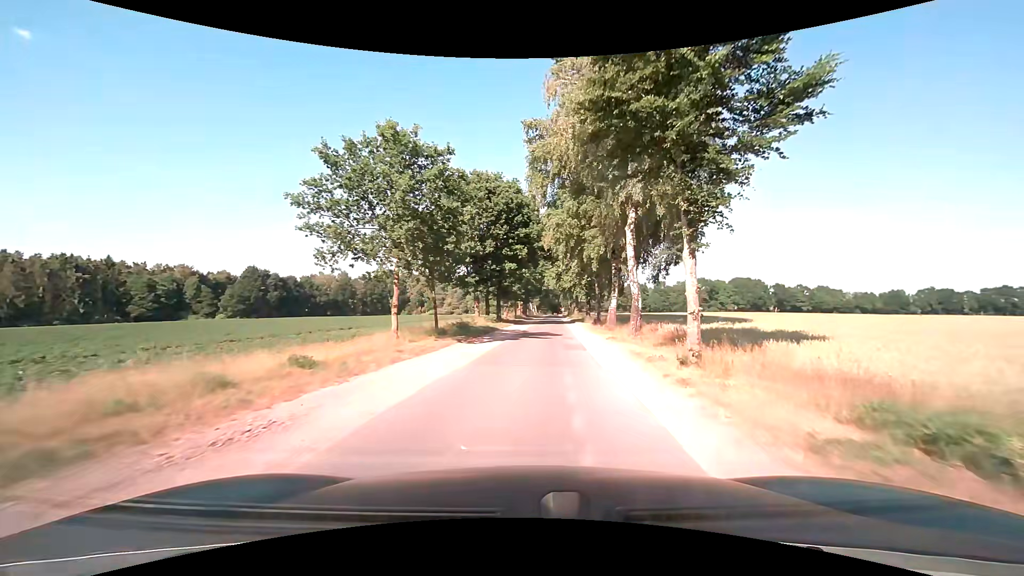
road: unclassified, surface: asphalt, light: Day
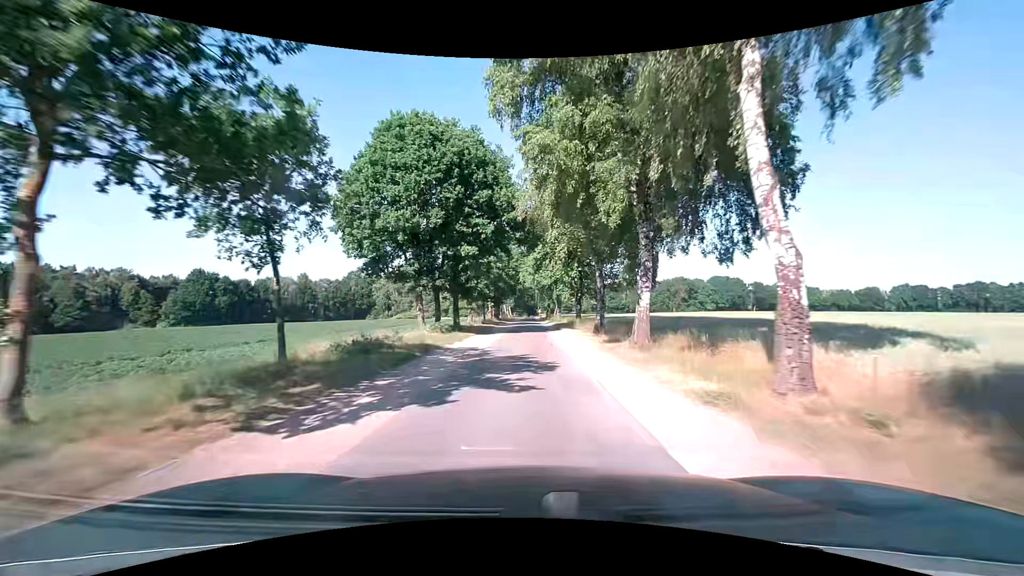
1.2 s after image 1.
(+0.6, +14.5) m; +4°
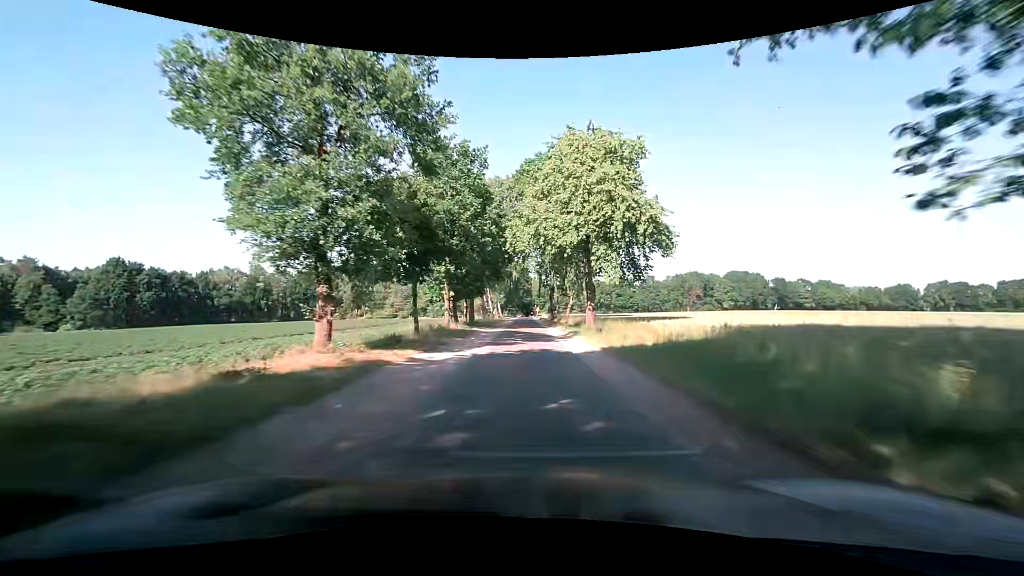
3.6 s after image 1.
(0.0, +37.3) m; 0°
